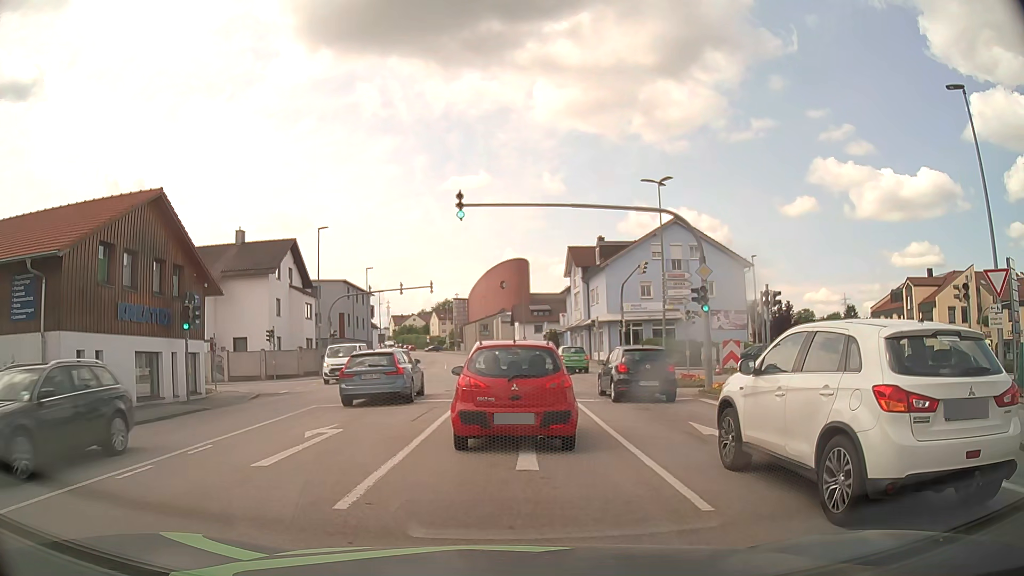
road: tertiary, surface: asphalt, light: Day
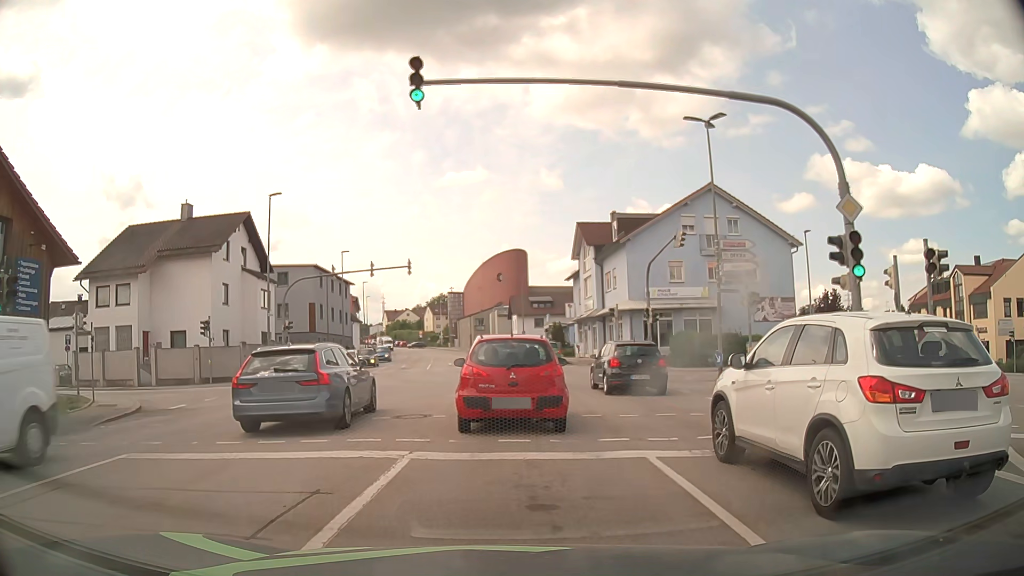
(0.0, +10.2) m; 0°
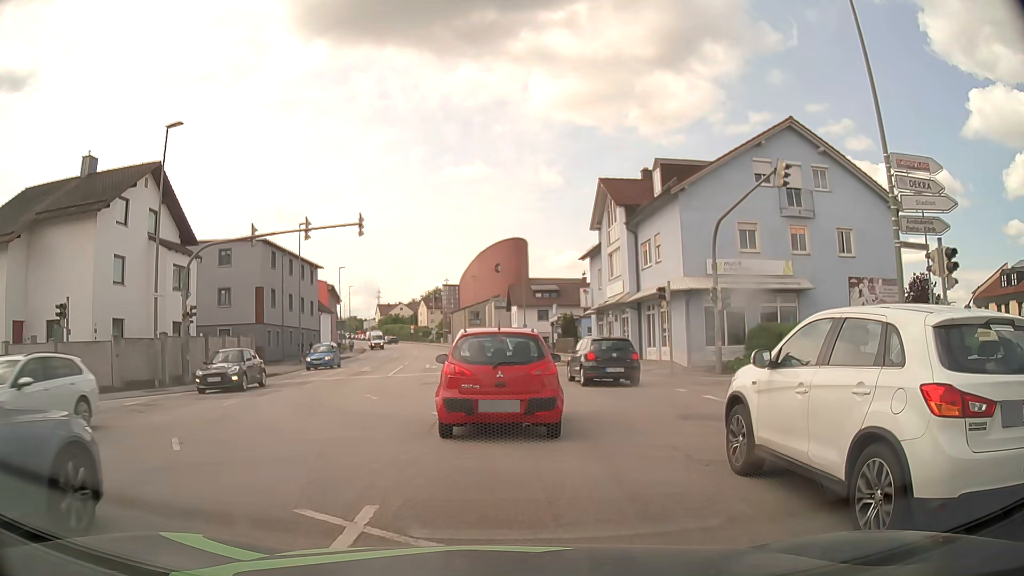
(0.0, +12.9) m; 0°
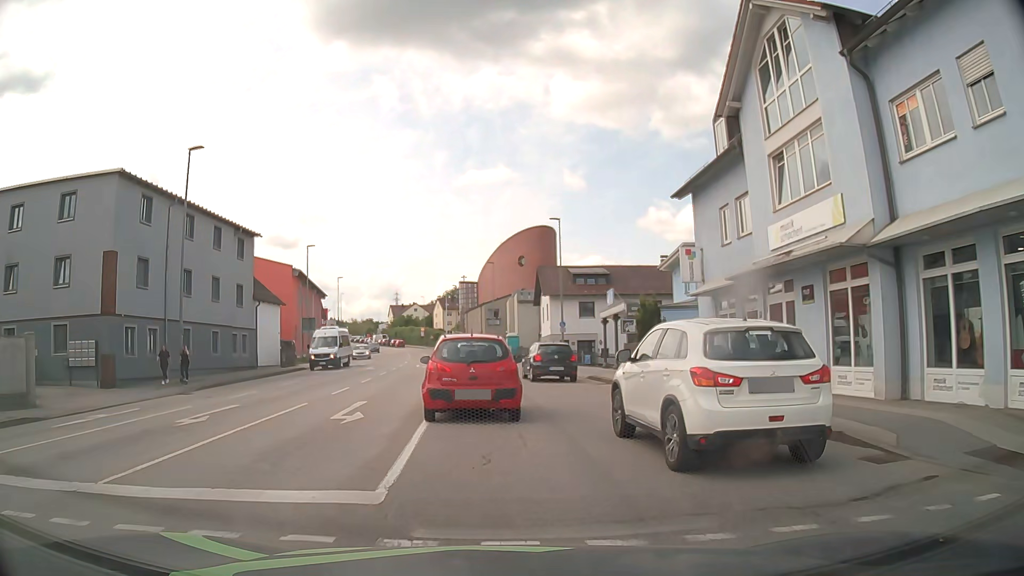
(-0.2, +22.1) m; -1°
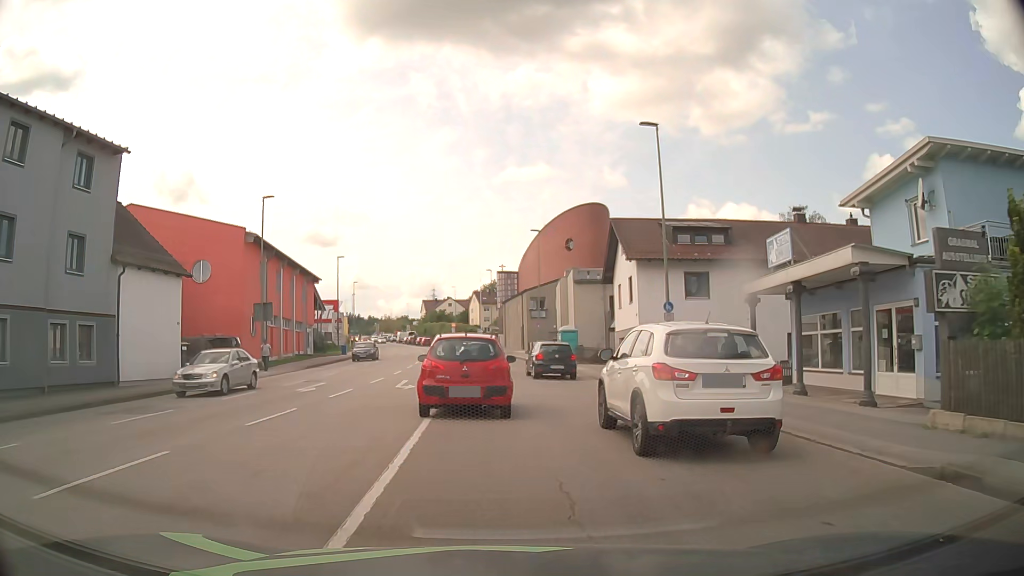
(-0.7, +20.7) m; -3°
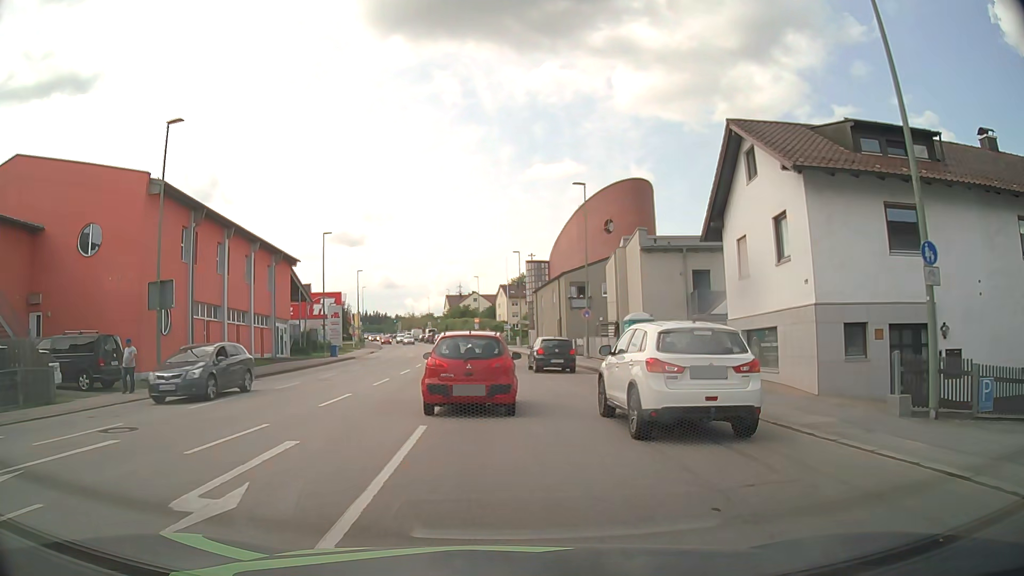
(-0.4, +15.6) m; -3°
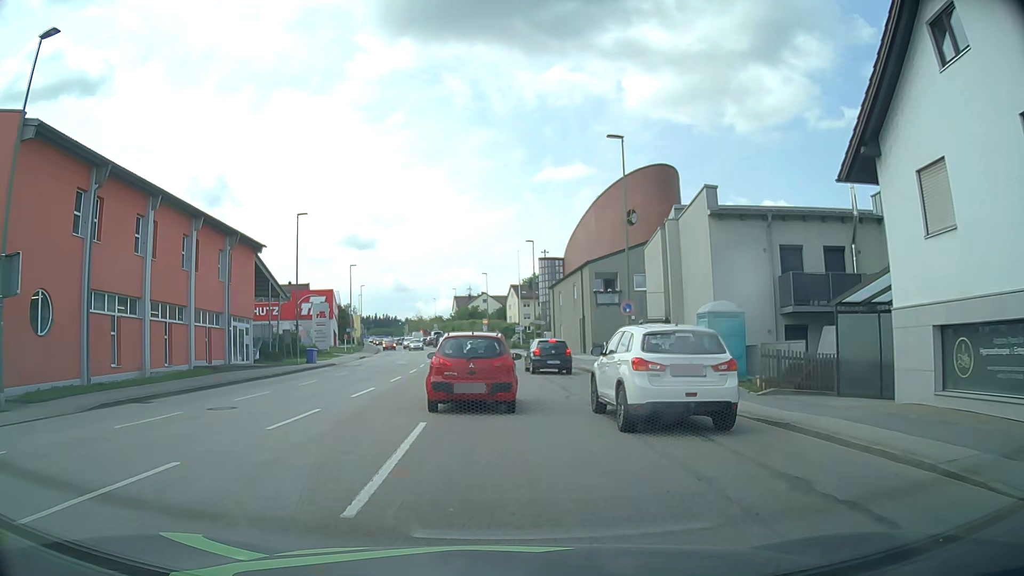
(-0.1, +10.0) m; -1°
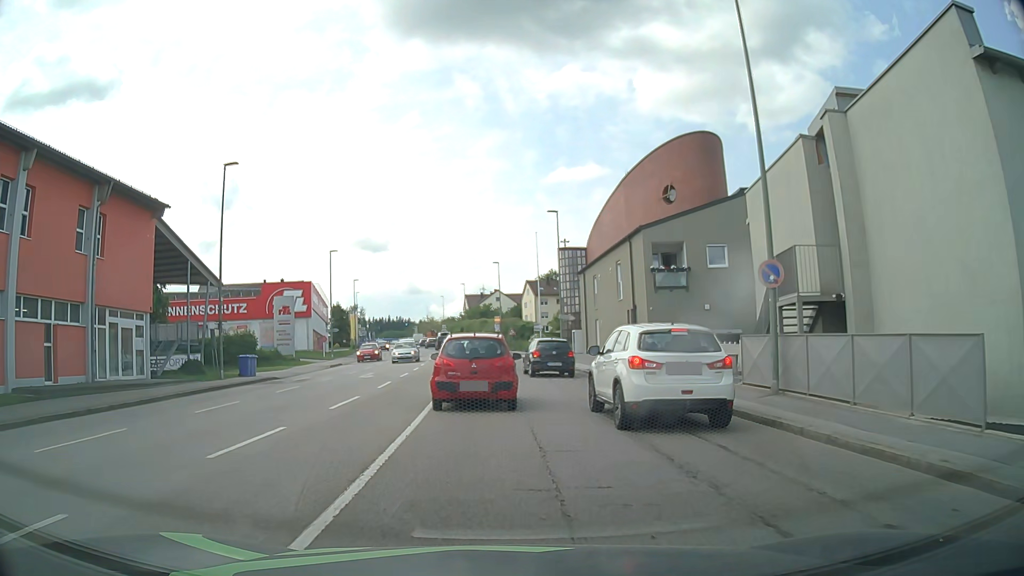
(-0.1, +14.9) m; -1°
(0, +10) (-1, +20) (-1, +30) (-2, +40) (-3, +50) (-4, +60) (-5, +70) (-7, +80) (-9, +89) (-11, +99) m
